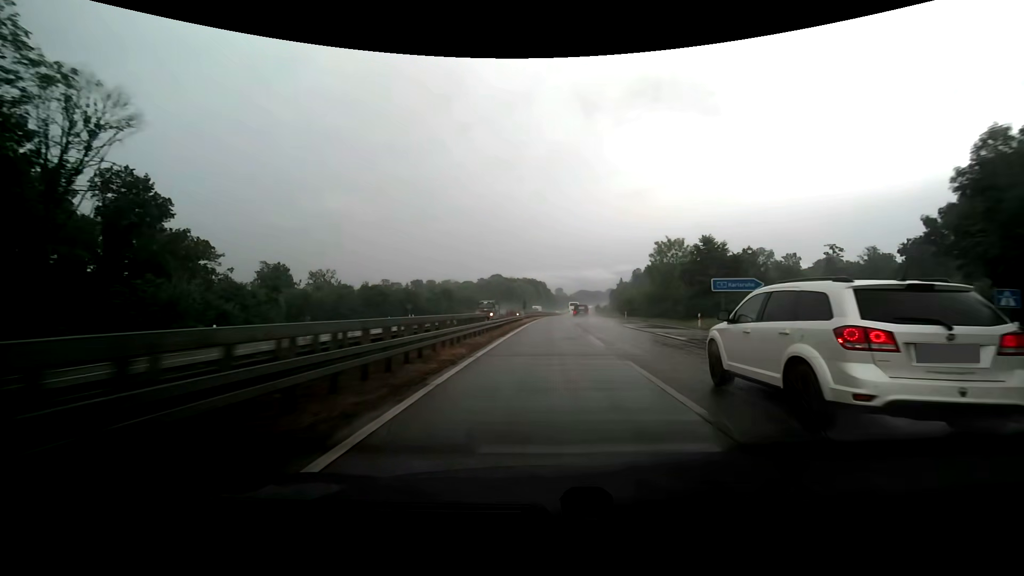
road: trunk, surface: asphalt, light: Day
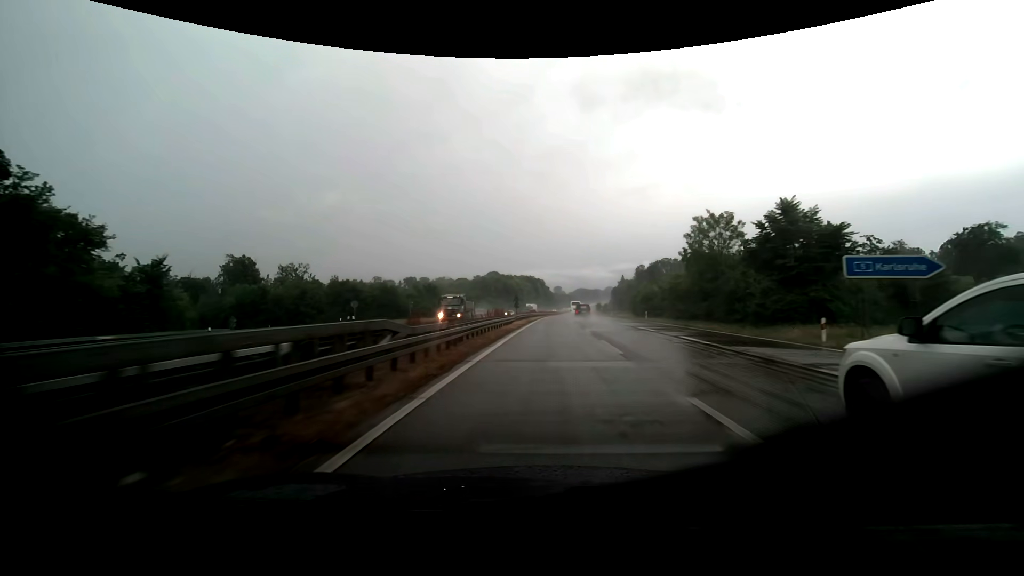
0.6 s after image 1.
(0.0, +16.4) m; 0°
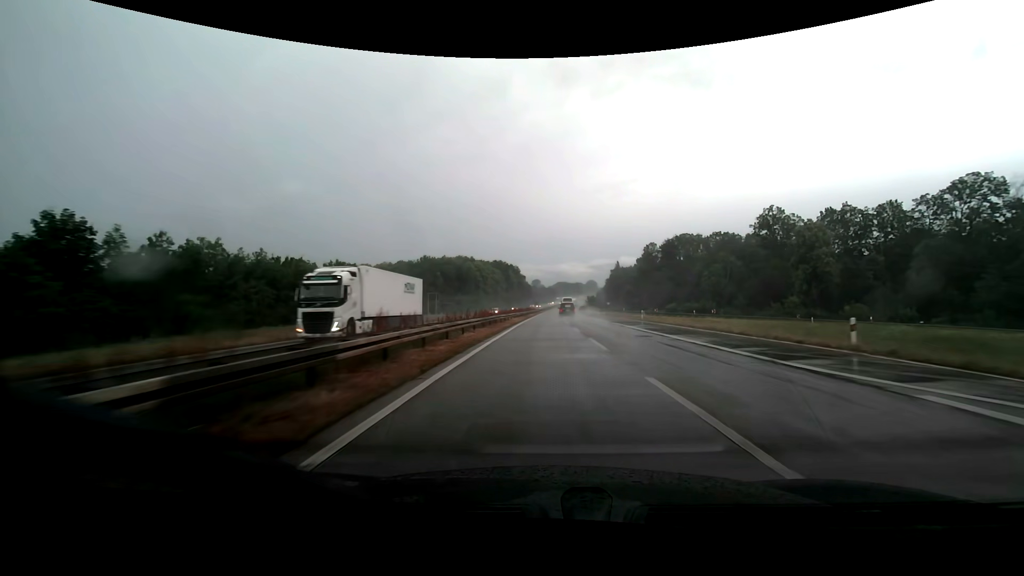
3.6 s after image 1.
(+2.2, +83.6) m; +3°
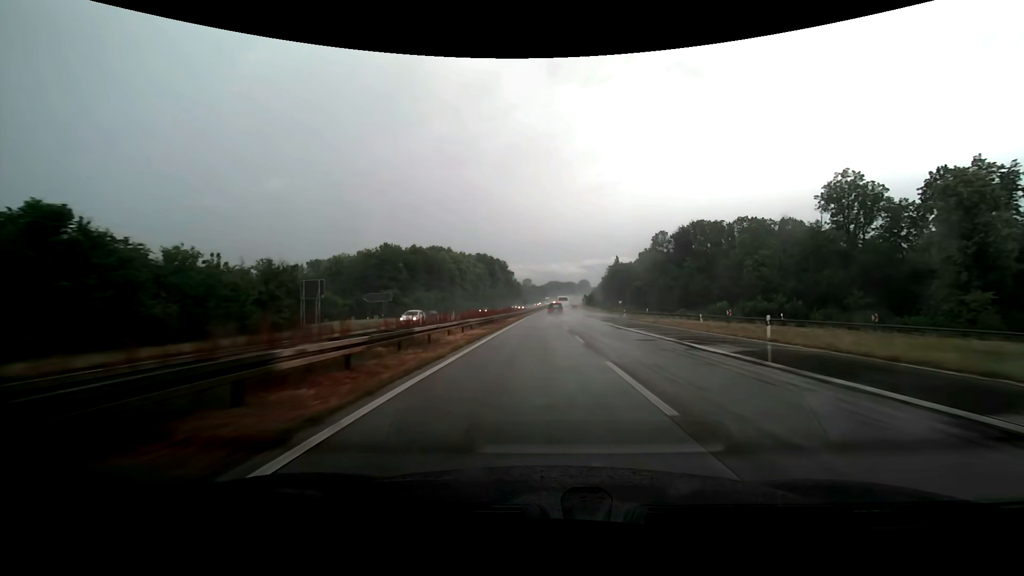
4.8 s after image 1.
(+0.3, +33.5) m; +1°
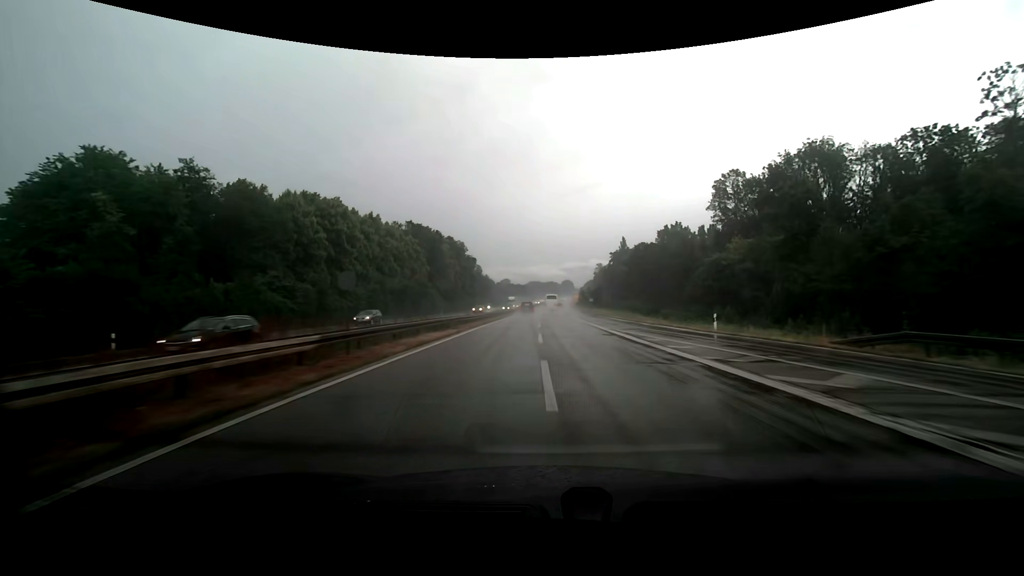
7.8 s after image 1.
(+1.7, +83.3) m; +2°
(0, +10) (0, +20) (0, +30) (0, +40) (0, +50) (+1, +60) (+1, +70) (+1, +80) (+1, +90) (+1, +100) m
